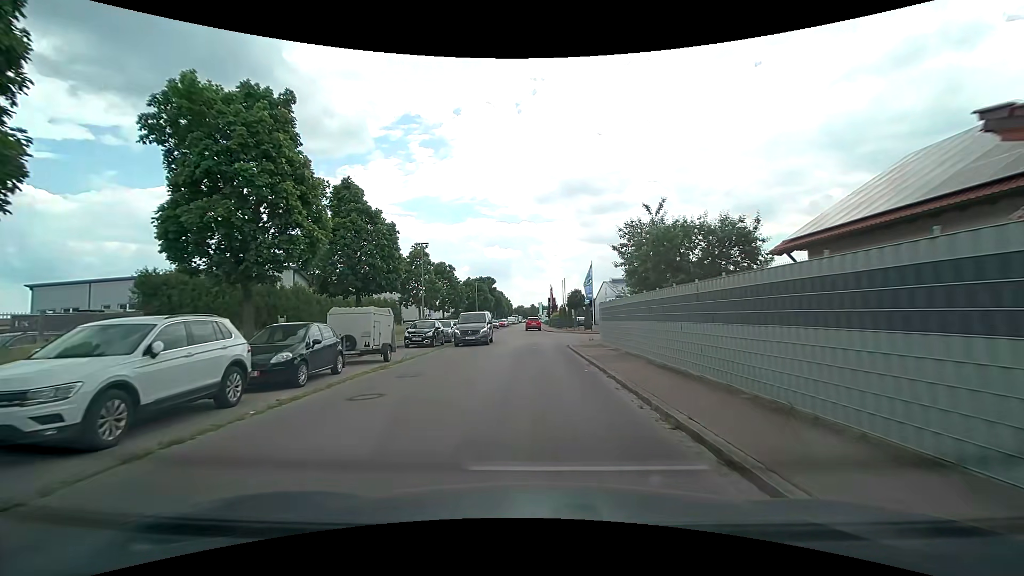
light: Day
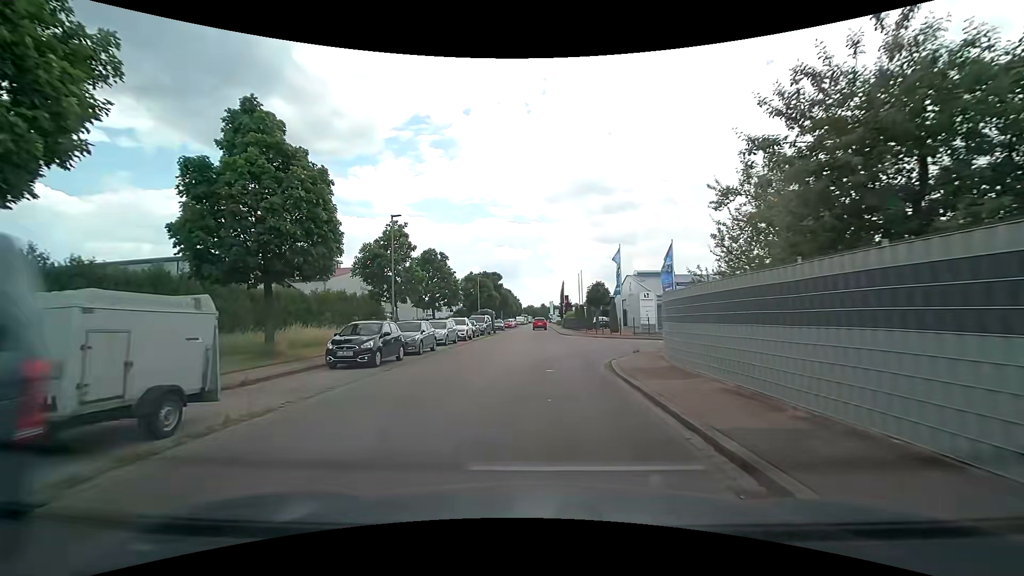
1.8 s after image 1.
(0.0, +11.1) m; -1°
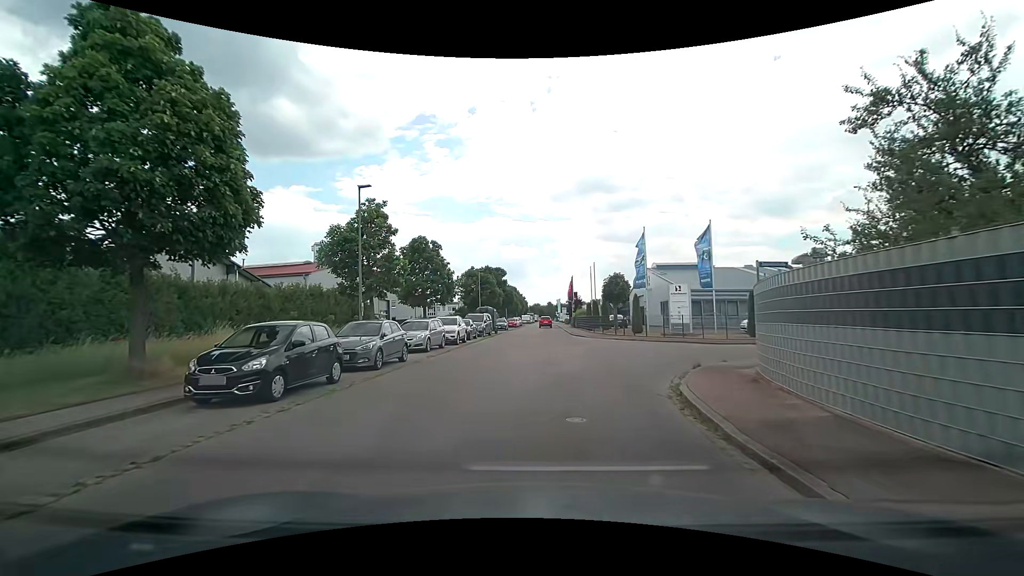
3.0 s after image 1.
(0.0, +6.6) m; -1°
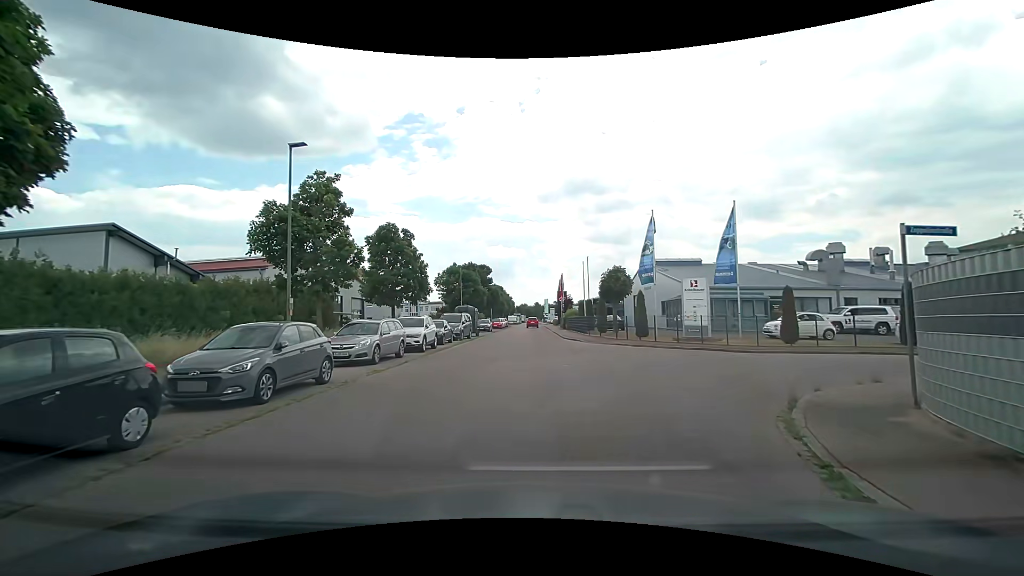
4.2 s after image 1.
(0.0, +5.5) m; +3°
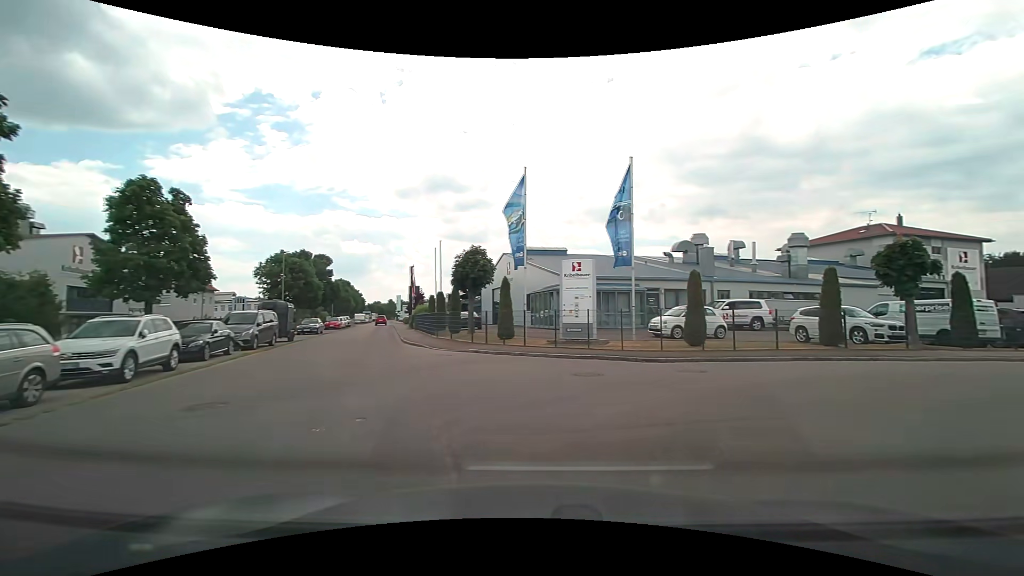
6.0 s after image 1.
(+0.6, +8.3) m; +15°
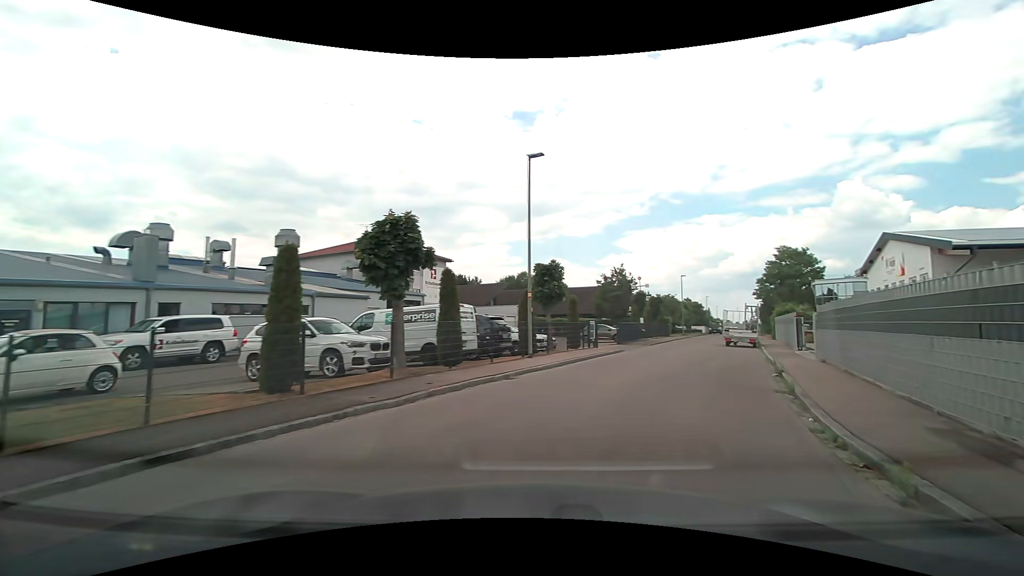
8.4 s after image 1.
(+4.5, +9.3) m; +52°
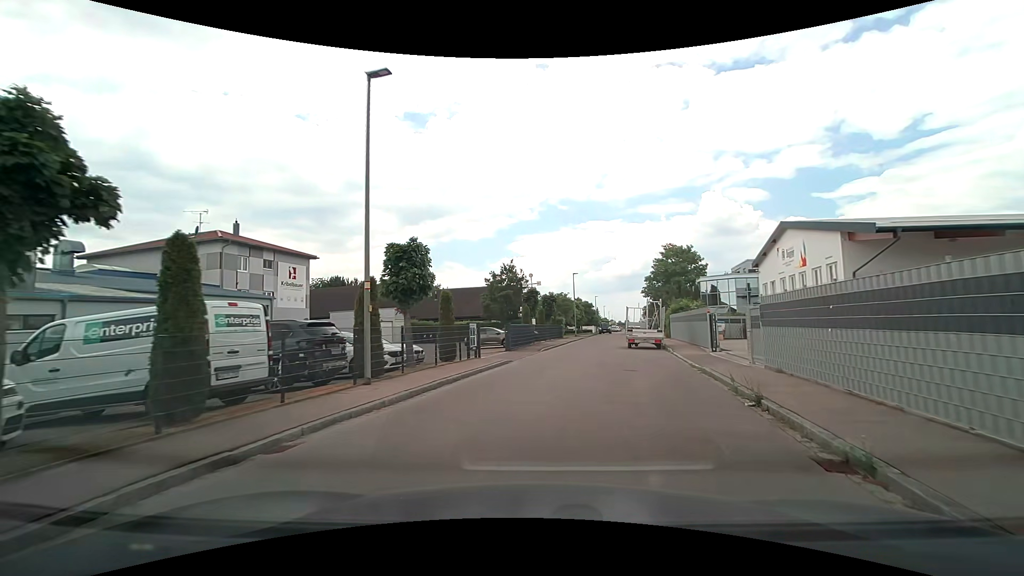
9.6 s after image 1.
(+0.8, +6.4) m; +12°
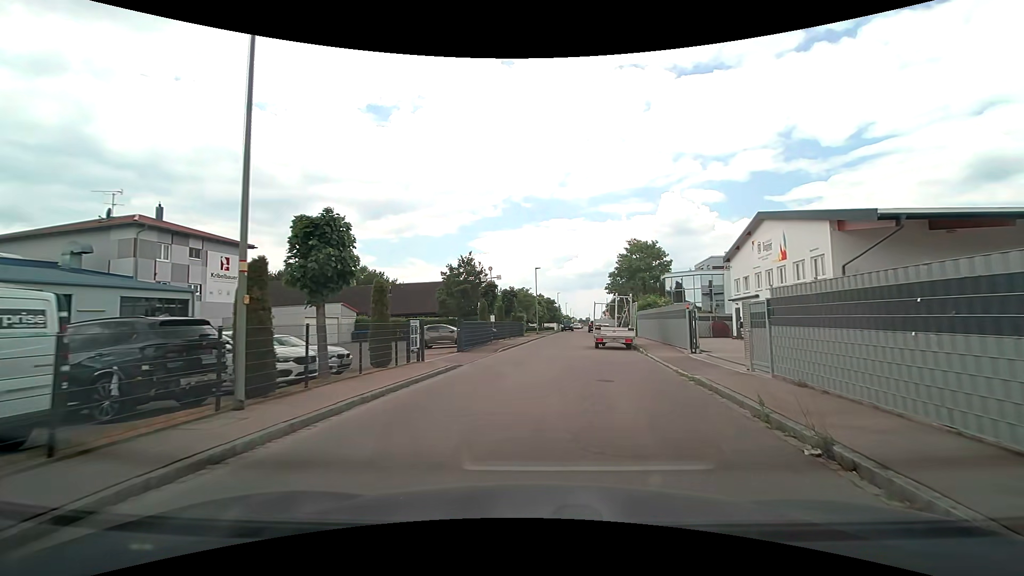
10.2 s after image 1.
(+0.1, +3.3) m; +5°
